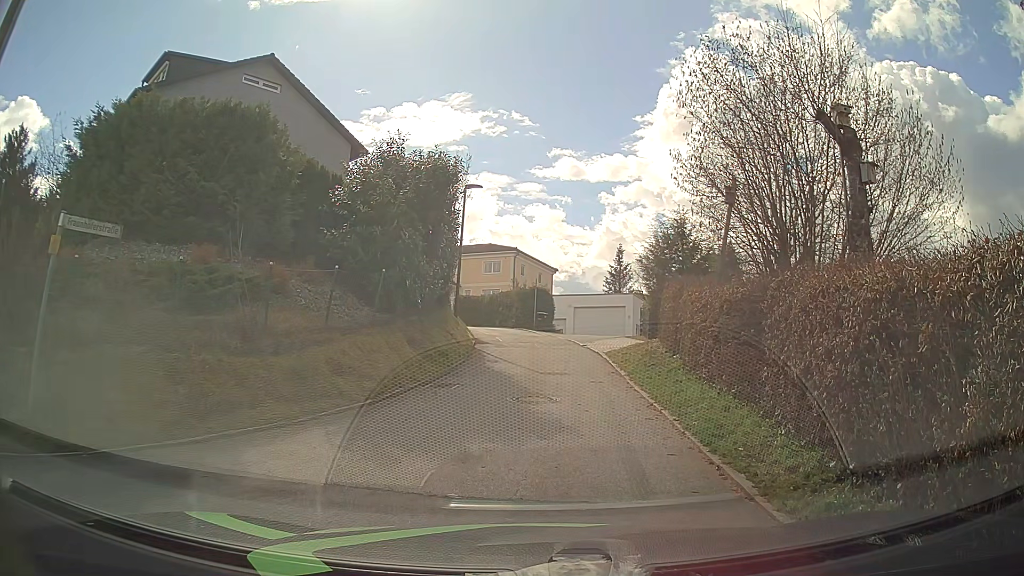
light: Day
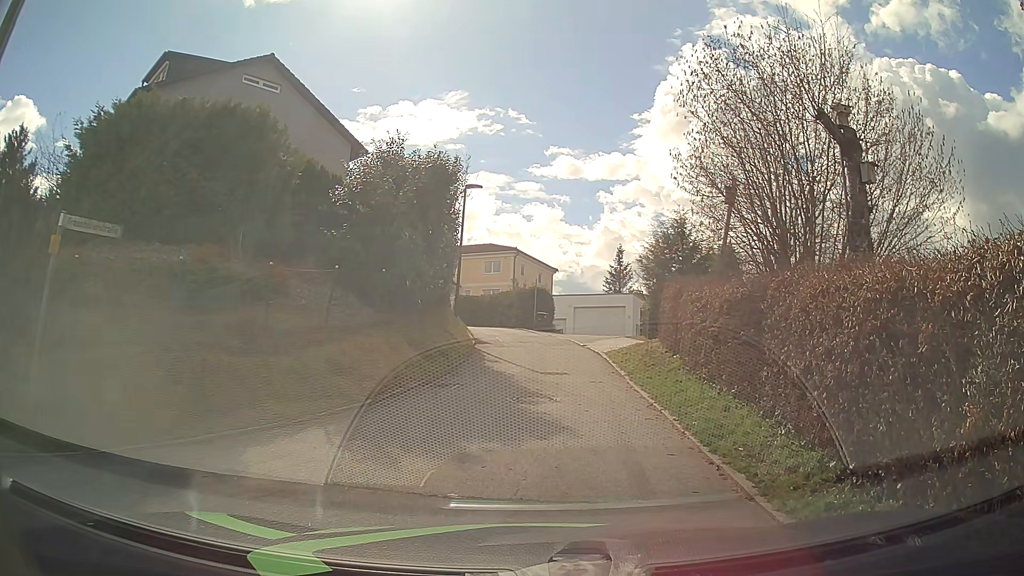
(0.0, 0.0) m; 0°
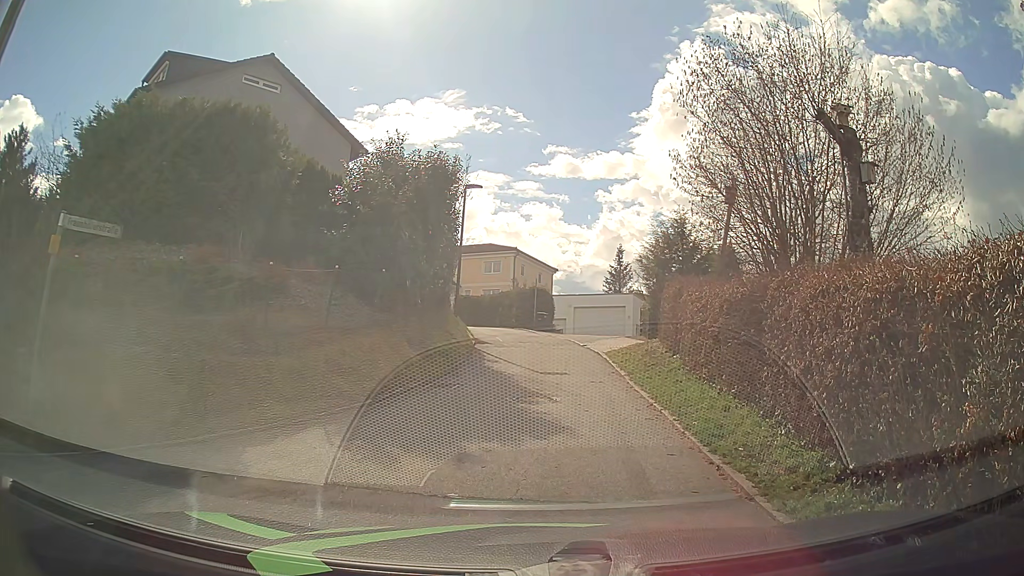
(0.0, 0.0) m; 0°
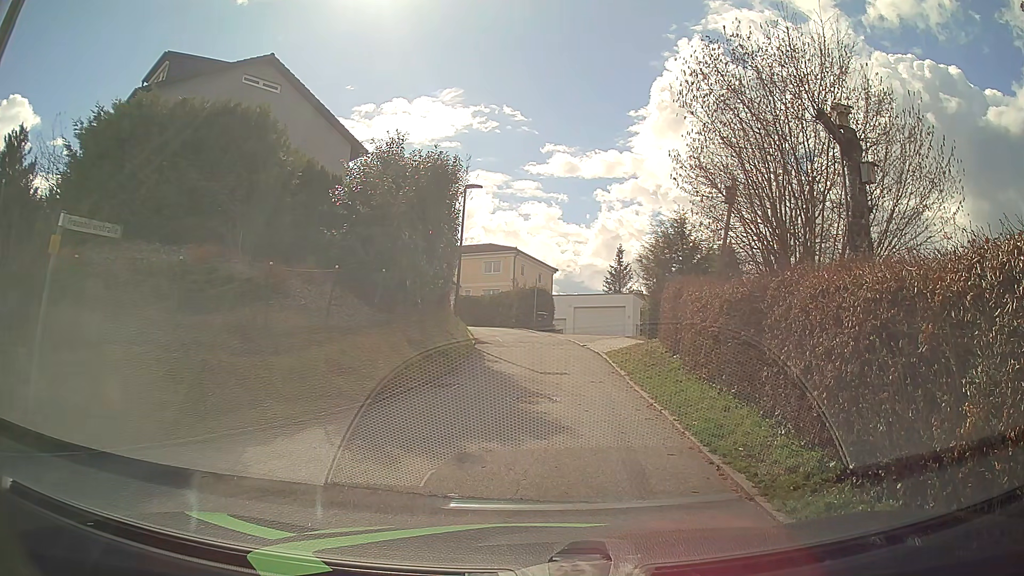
(0.0, 0.0) m; 0°
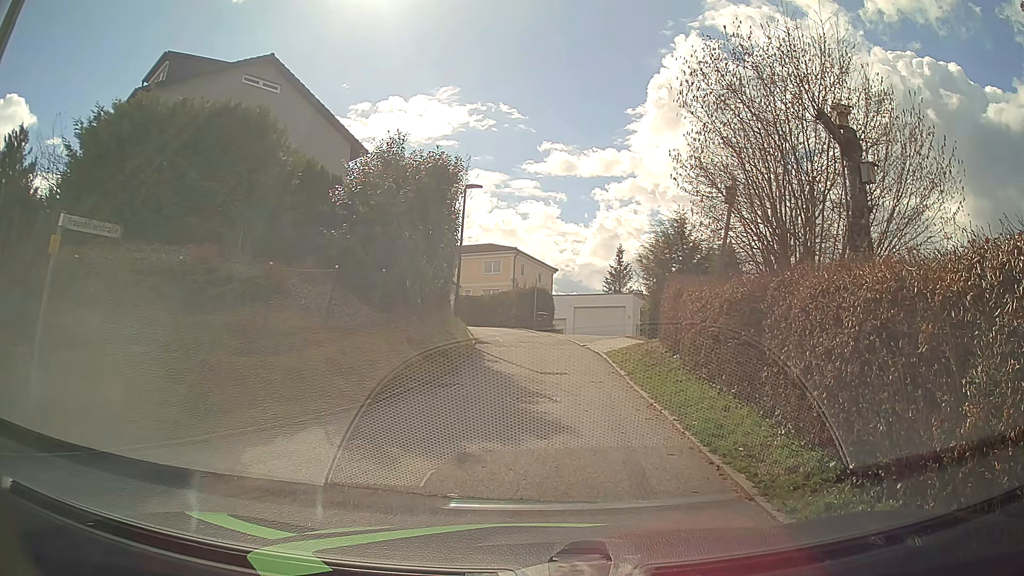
(0.0, 0.0) m; 0°
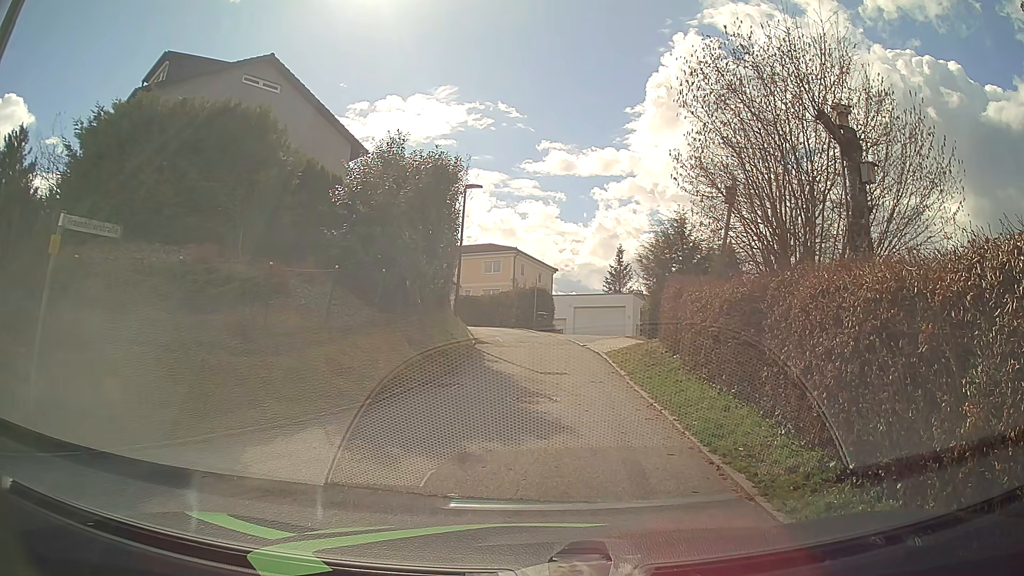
(0.0, 0.0) m; 0°
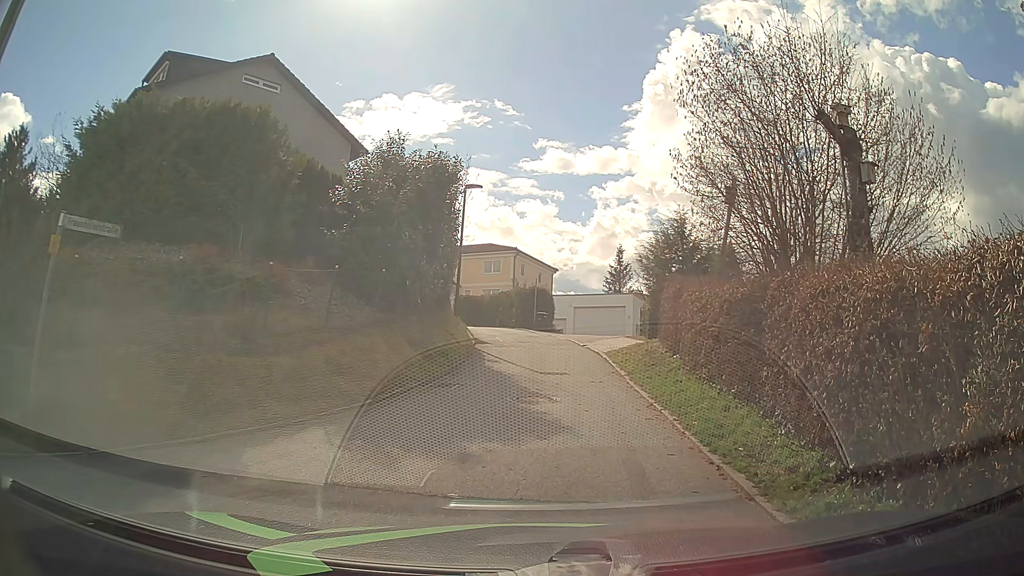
(0.0, 0.0) m; 0°
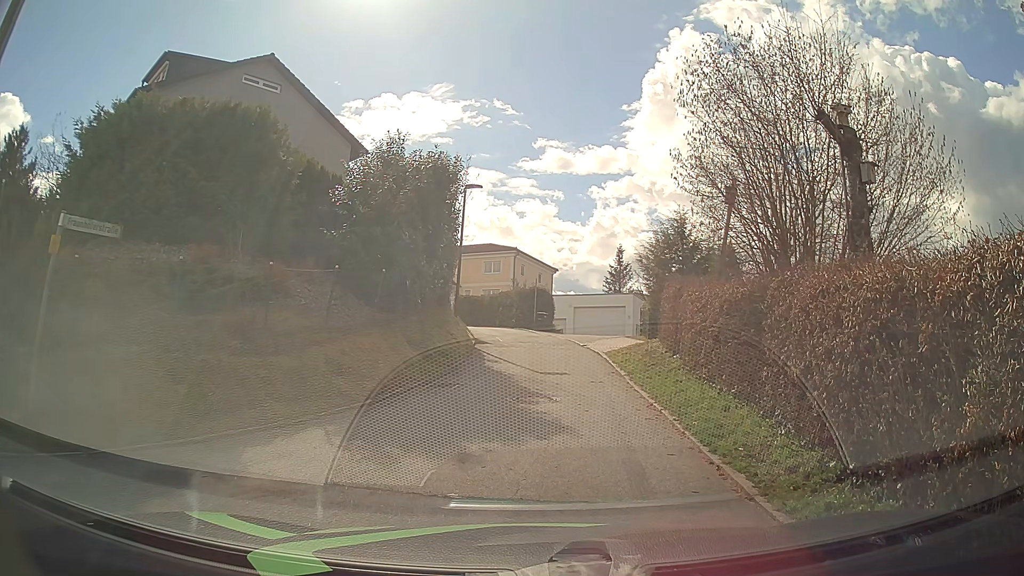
(0.0, 0.0) m; 0°
